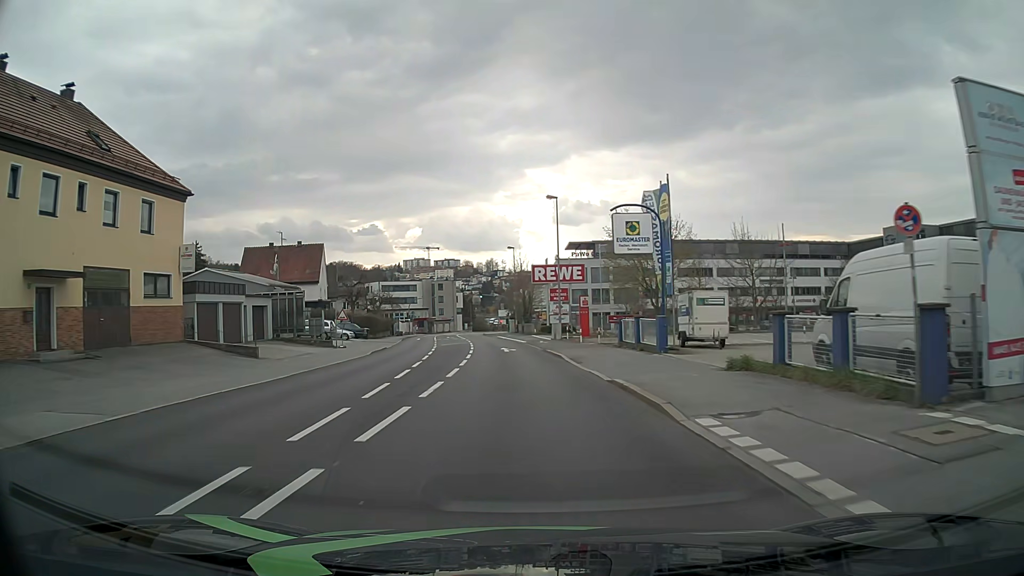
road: tertiary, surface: asphalt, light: Day
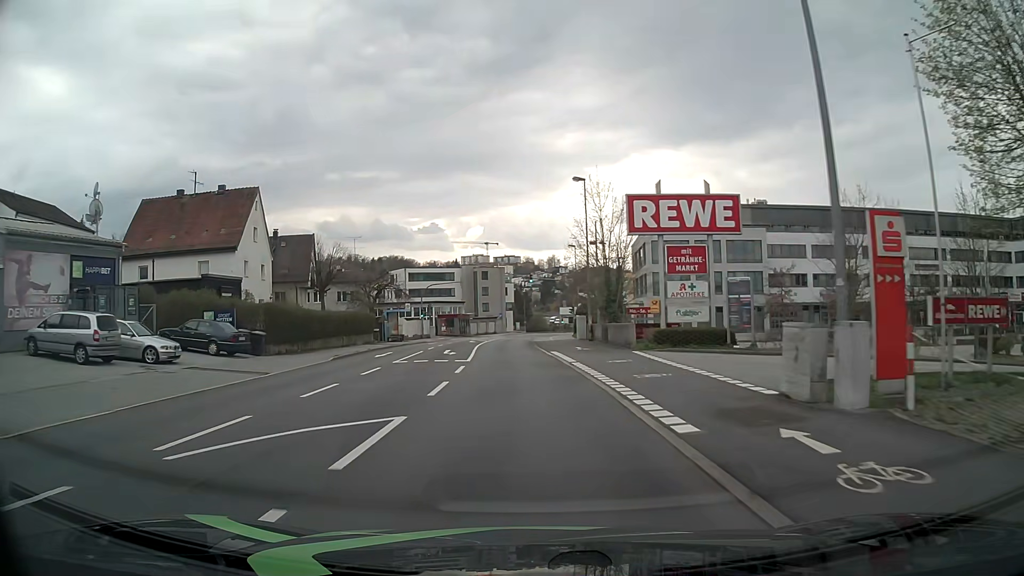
(-1.4, +38.2) m; -5°
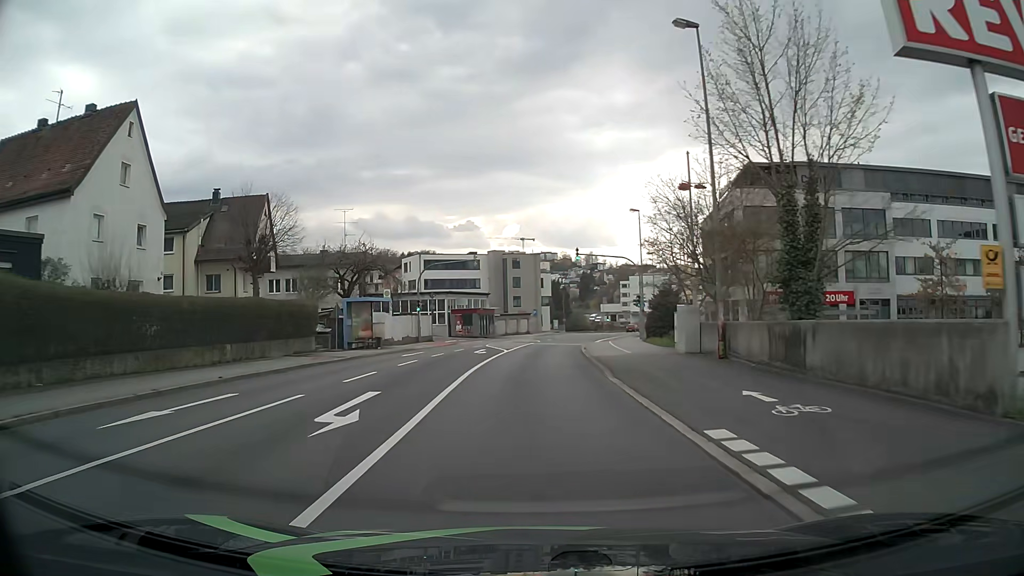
(-0.7, +22.9) m; -3°
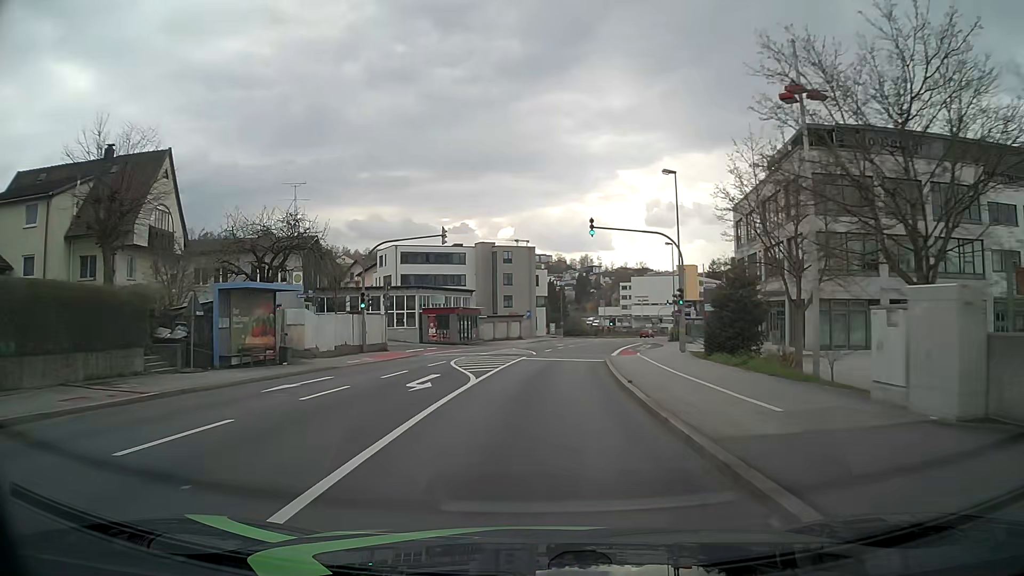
(0.0, +15.2) m; 0°
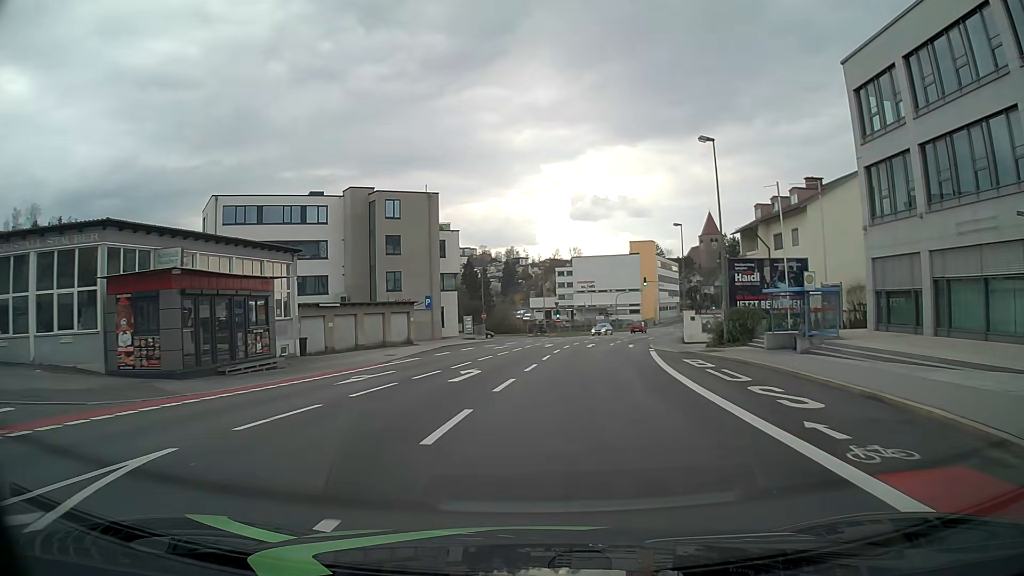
(+1.9, +38.1) m; +7°
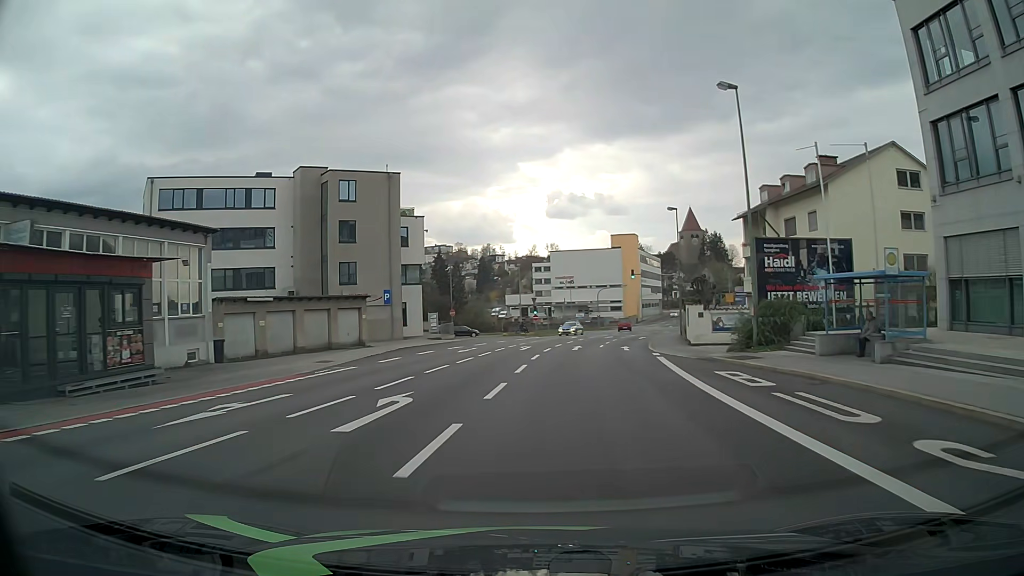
(+0.1, +7.6) m; +1°
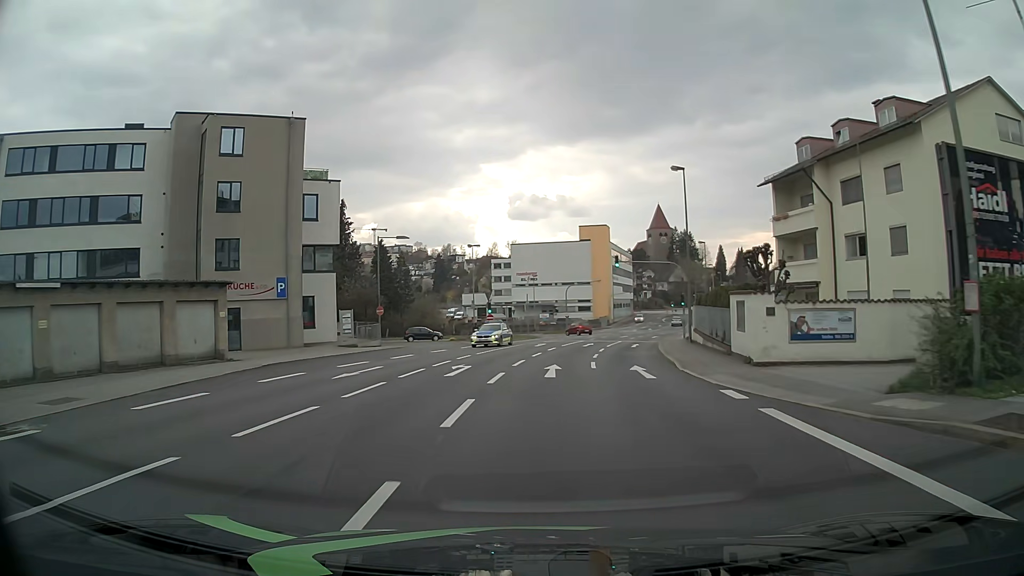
(+0.5, +15.3) m; +3°
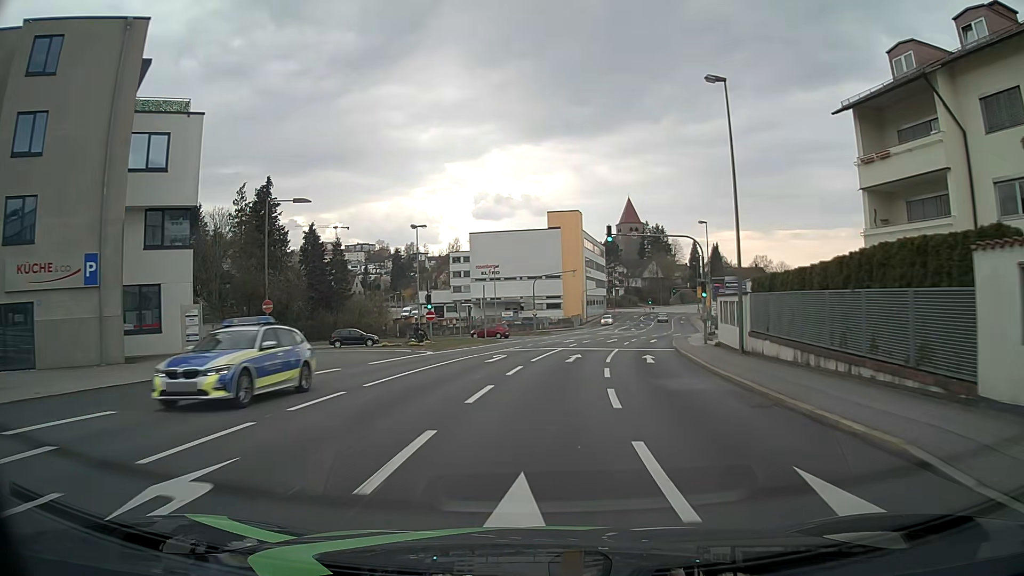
(+0.5, +15.3) m; +3°
(0, +10) (+1, +20) (+2, +30) (+4, +40) (+7, +49) (+10, +59) (+12, +69) (+15, +78) (+17, +88) (+19, +98) m
